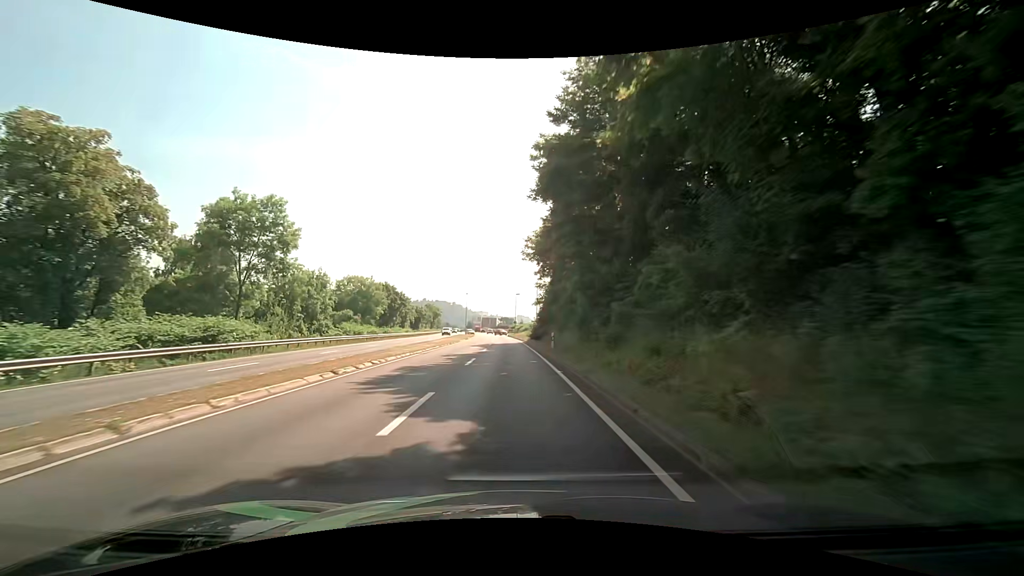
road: primary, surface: asphalt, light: Day
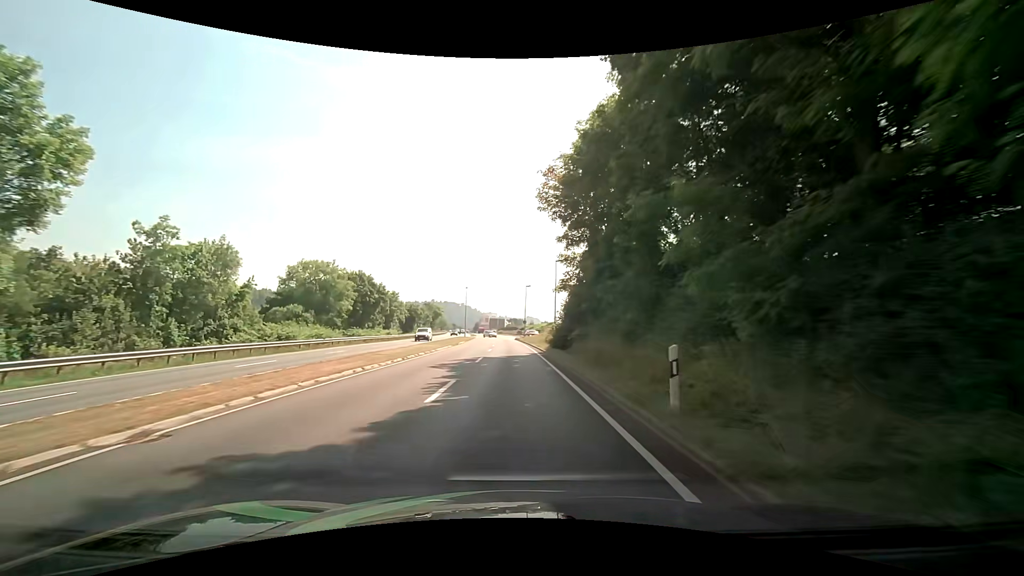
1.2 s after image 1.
(-0.2, +21.0) m; -1°
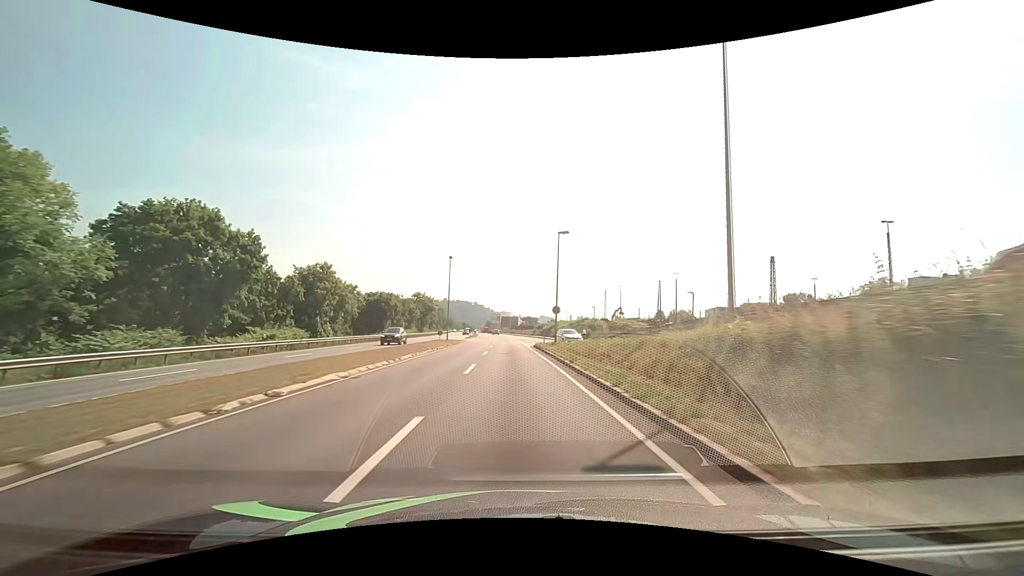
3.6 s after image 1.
(-0.5, +41.8) m; -2°
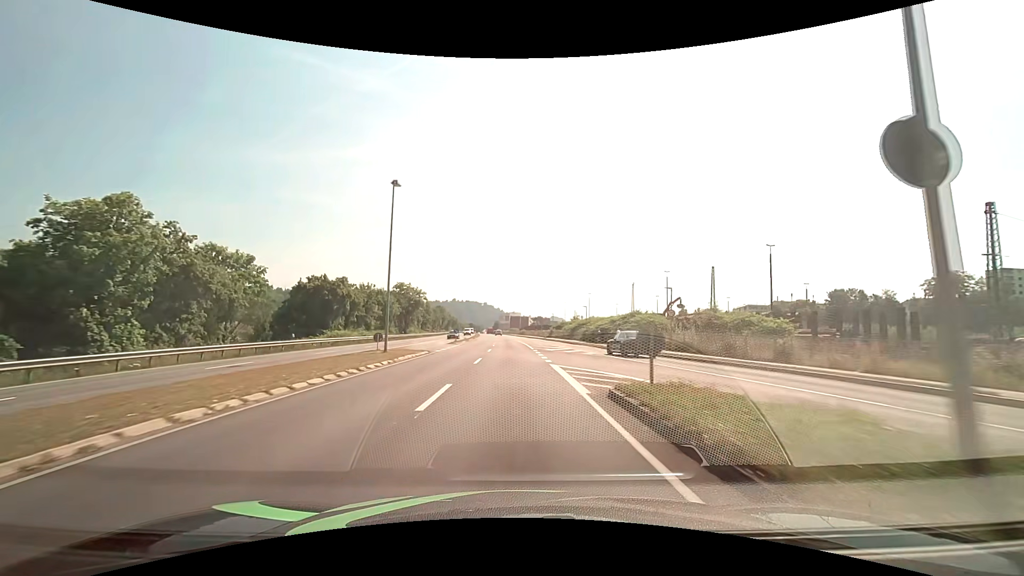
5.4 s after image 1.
(-0.2, +31.4) m; -1°
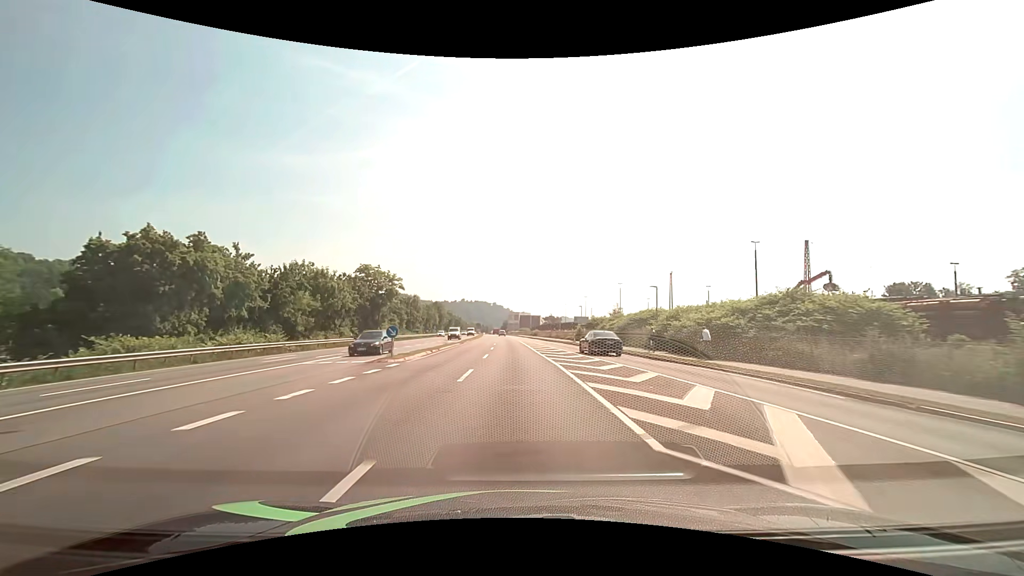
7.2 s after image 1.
(-0.4, +31.4) m; -1°
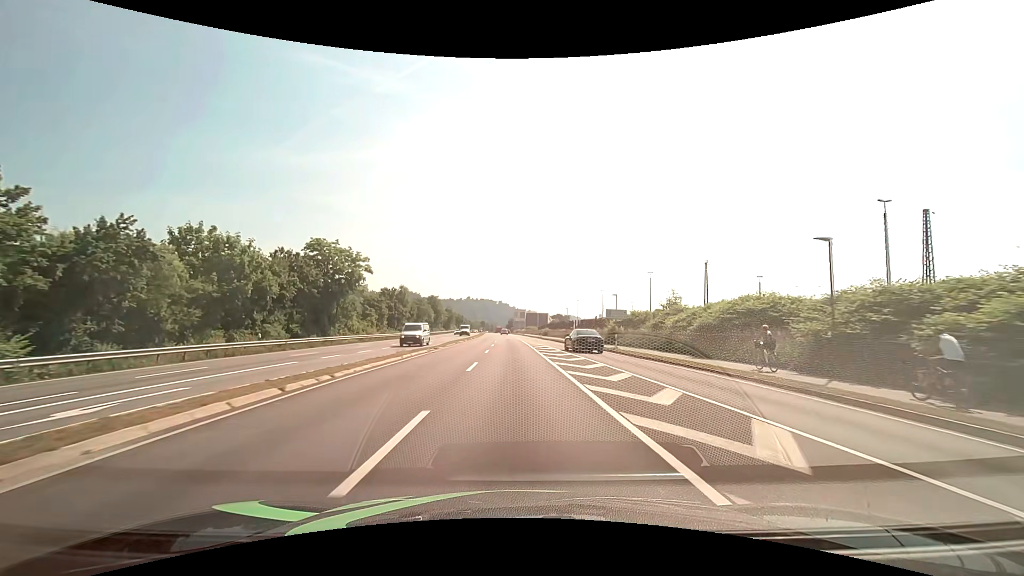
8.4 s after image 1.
(-0.1, +20.9) m; -1°
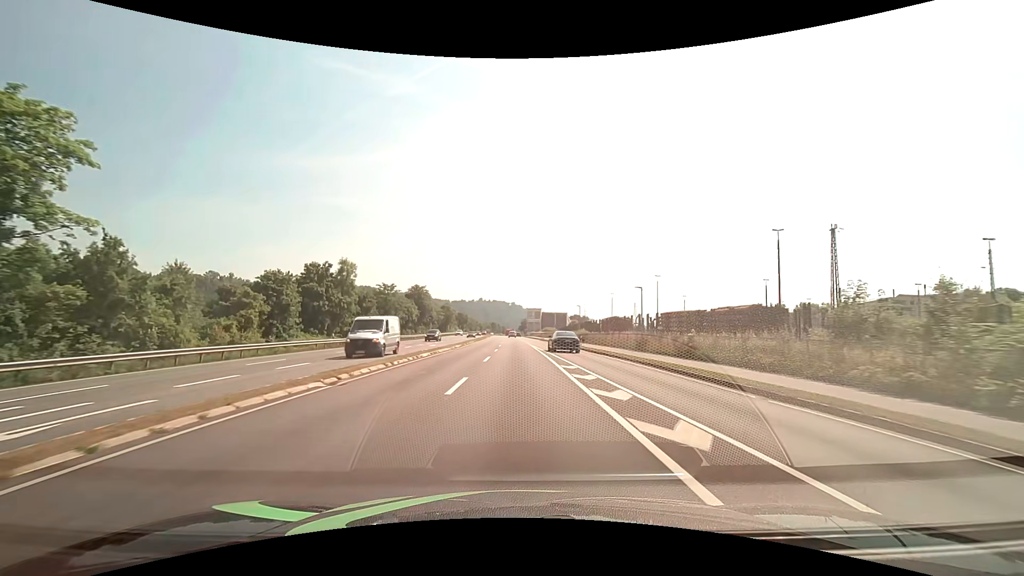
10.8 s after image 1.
(-0.6, +41.8) m; -2°
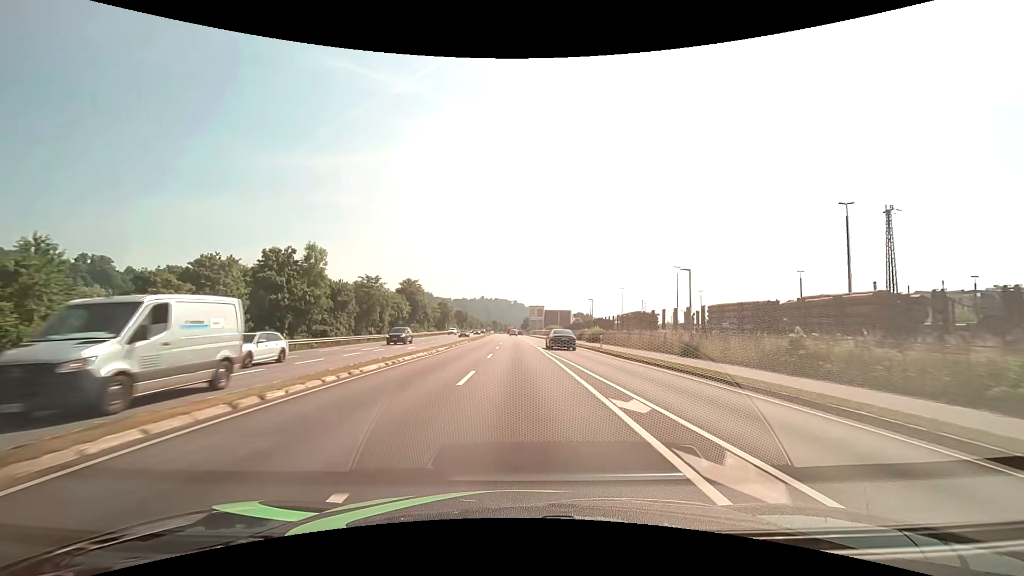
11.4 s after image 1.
(0.0, +10.4) m; 0°
(0, +10) (0, +20) (0, +30) (0, +40) (0, +50) (-1, +60) (-1, +70) (-1, +80) (-1, +90) (-1, +100) m
